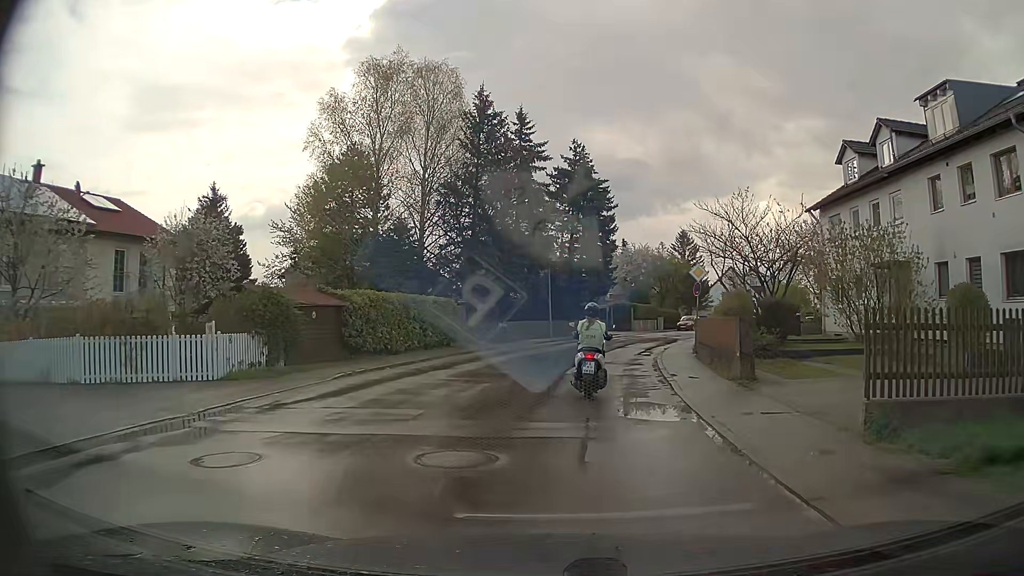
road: residential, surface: asphalt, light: Day
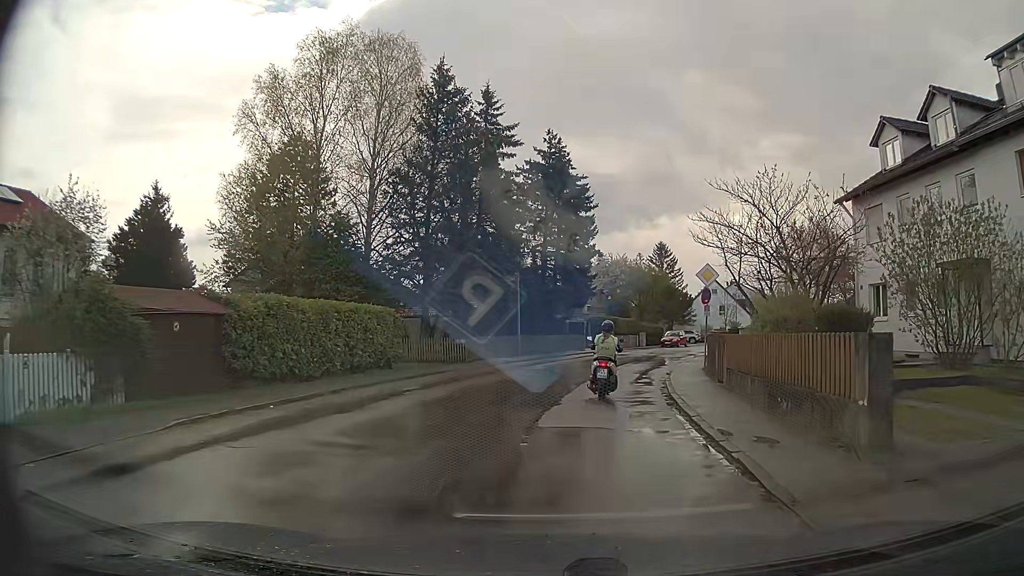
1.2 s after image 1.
(+0.3, +6.7) m; +4°
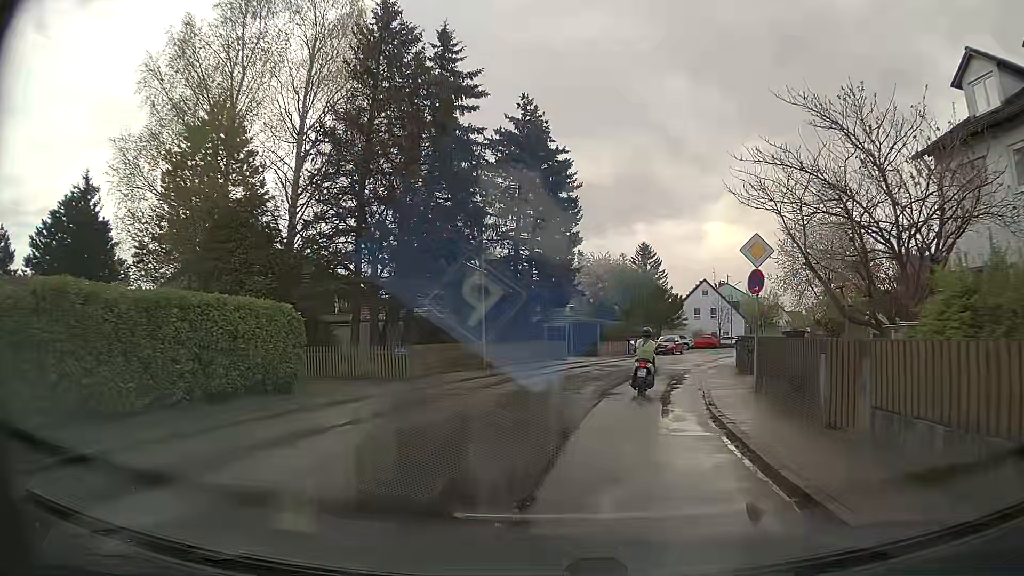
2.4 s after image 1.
(+0.2, +8.2) m; +2°
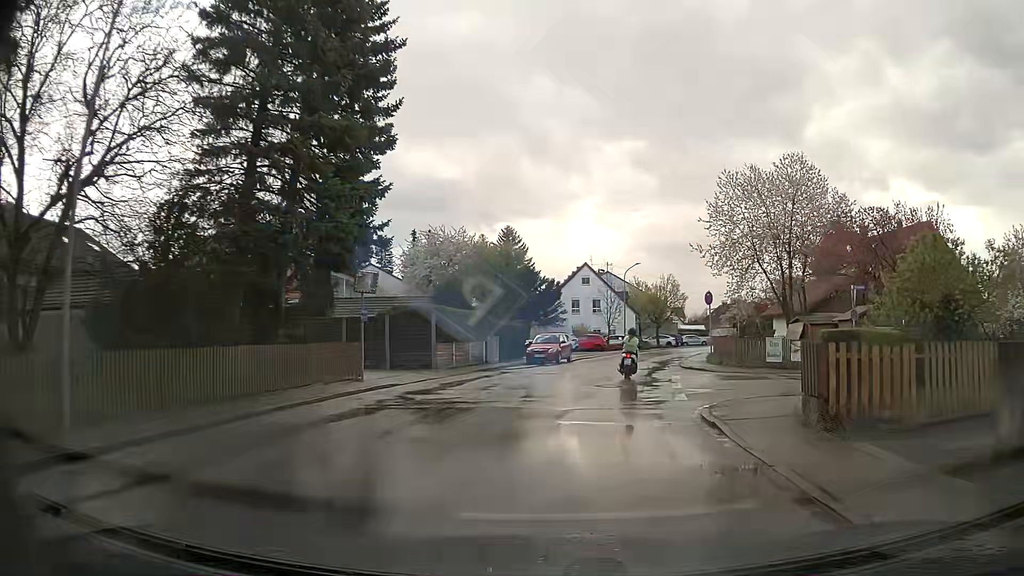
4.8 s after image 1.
(+2.1, +19.4) m; +12°
(+1, +10) (+2, +20) (+4, +30) (+6, +39) (+10, +49) (+13, +58) (+18, +67) (+23, +76) (+28, +84) (+34, +92) m
